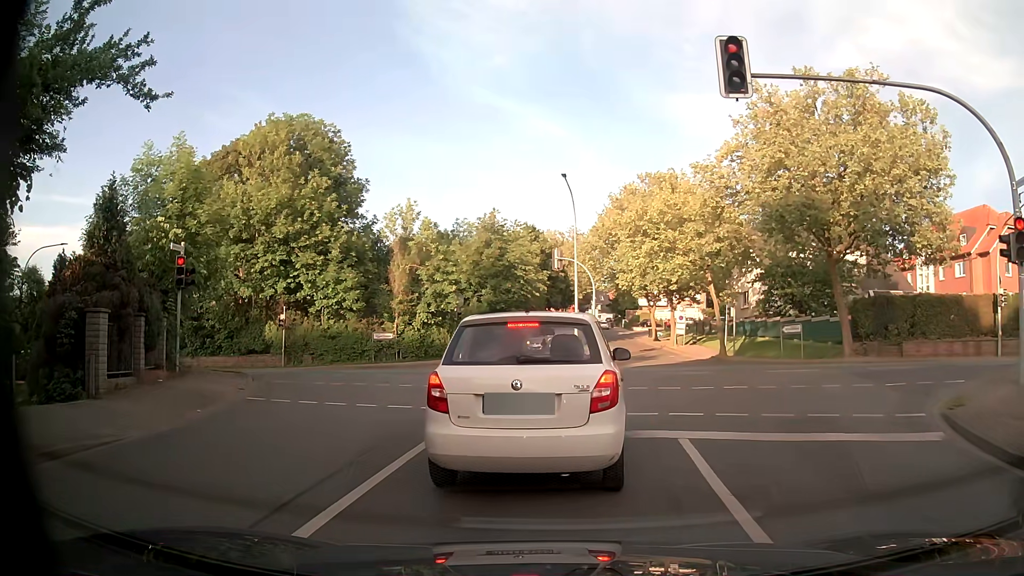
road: residential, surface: asphalt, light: Day
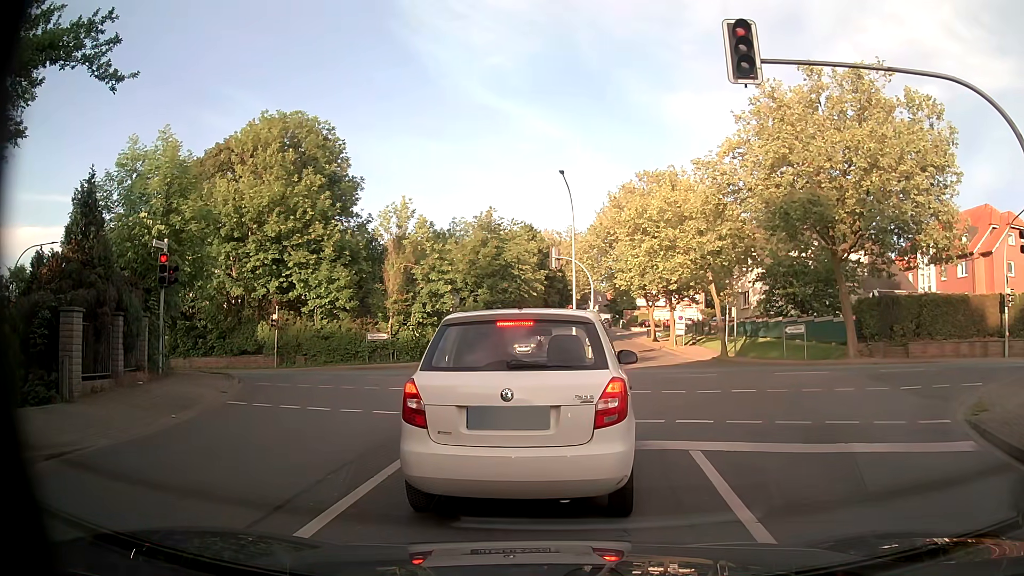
(0.0, +0.8) m; 0°
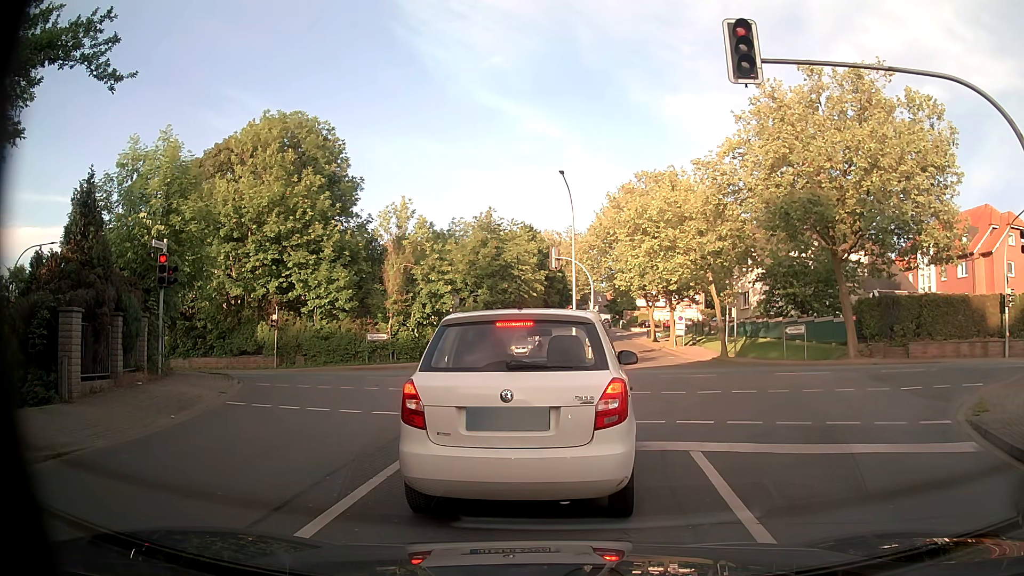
(0.0, +0.1) m; 0°
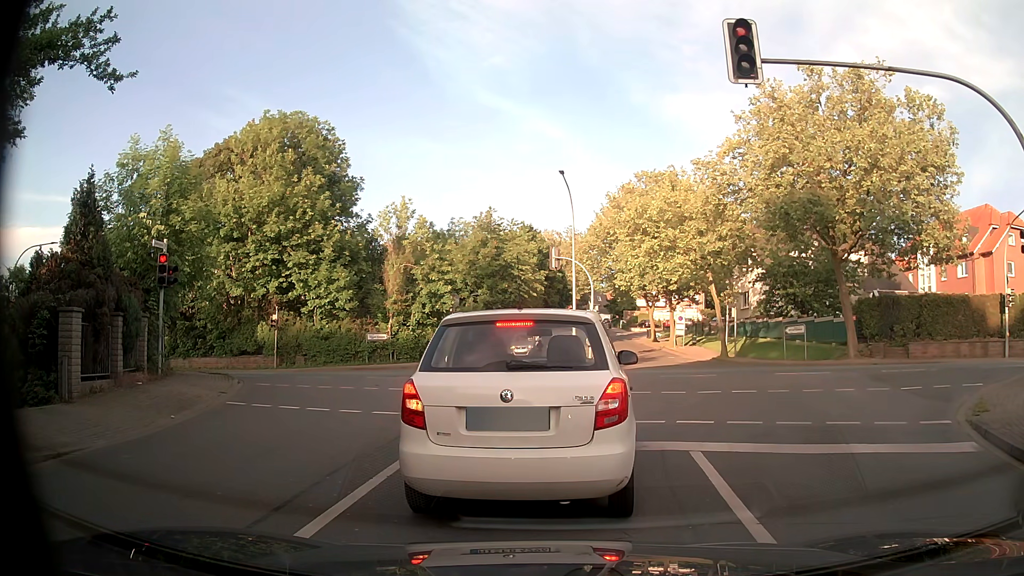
(0.0, 0.0) m; 0°
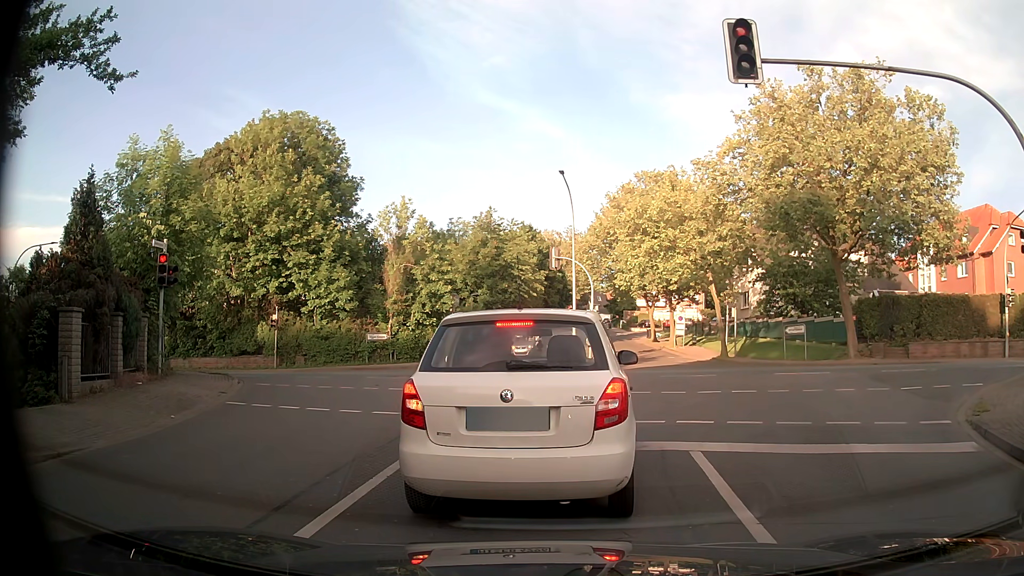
(0.0, 0.0) m; 0°
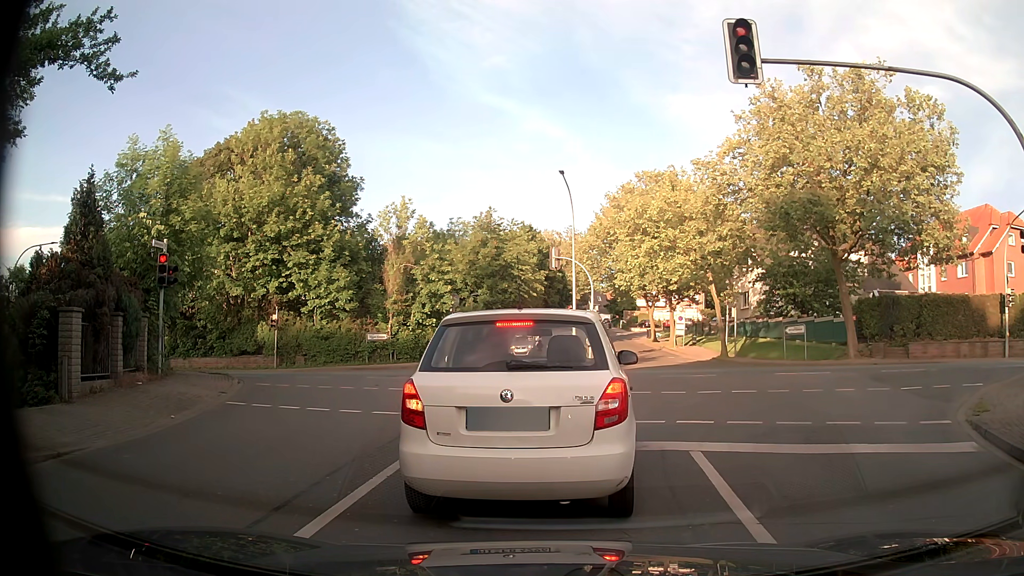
(0.0, 0.0) m; 0°
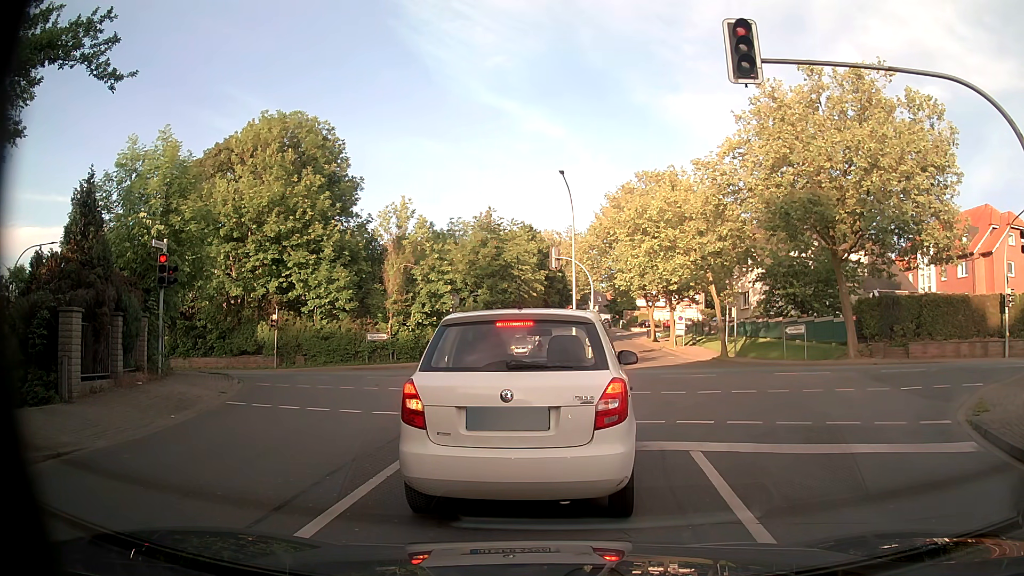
(0.0, 0.0) m; 0°
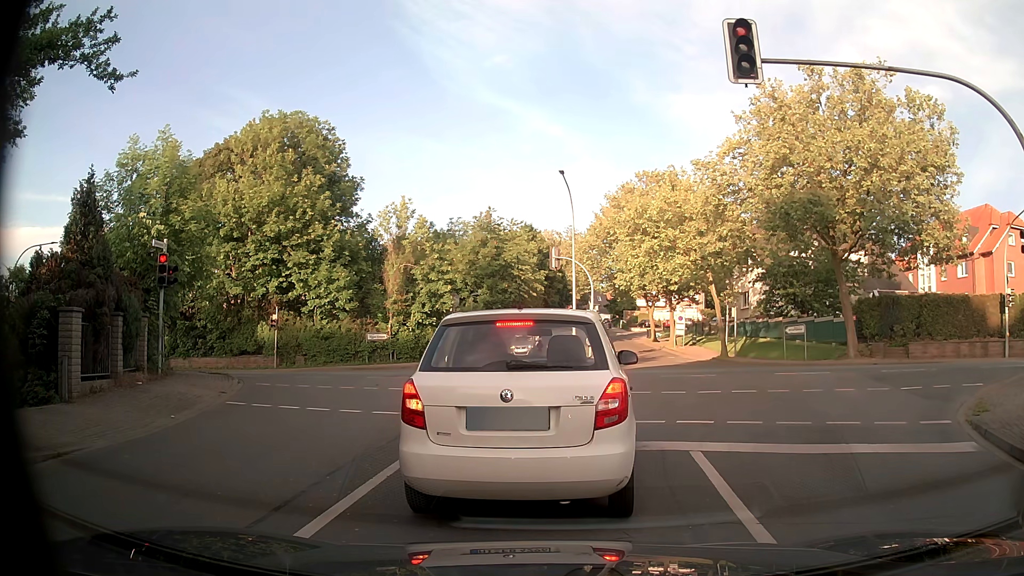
(0.0, 0.0) m; 0°
